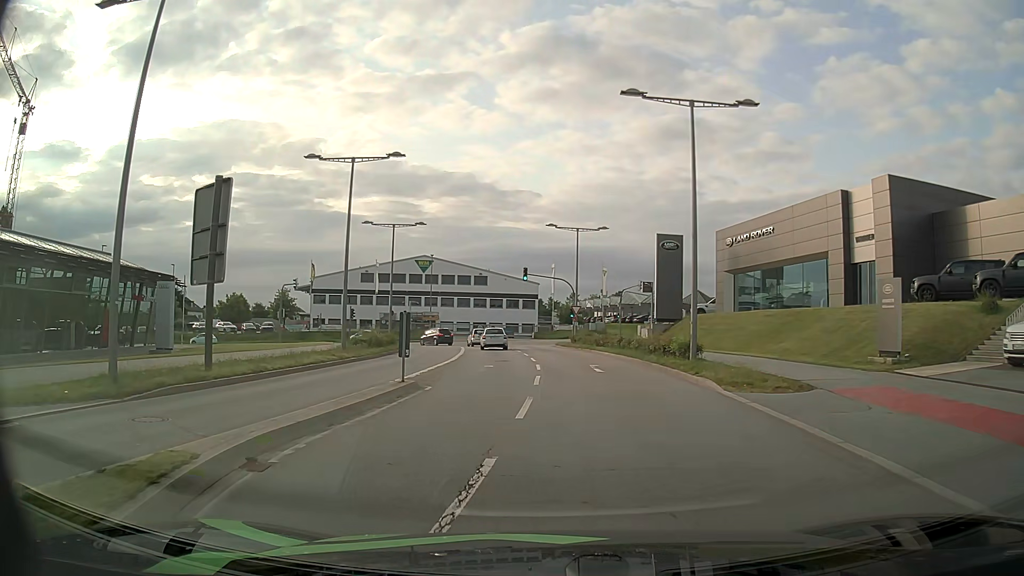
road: secondary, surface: asphalt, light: Day
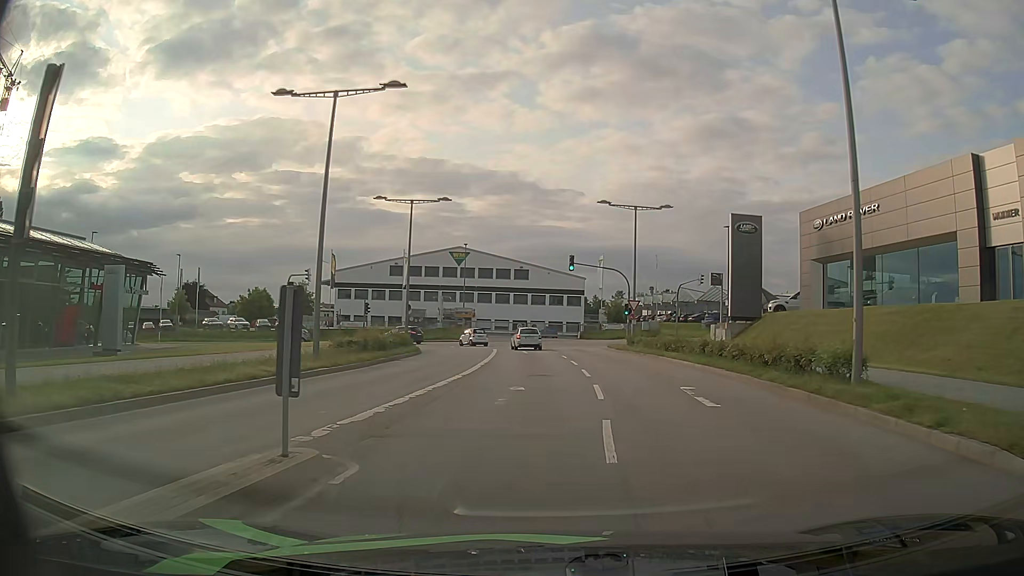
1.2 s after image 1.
(-0.4, +9.3) m; -4°
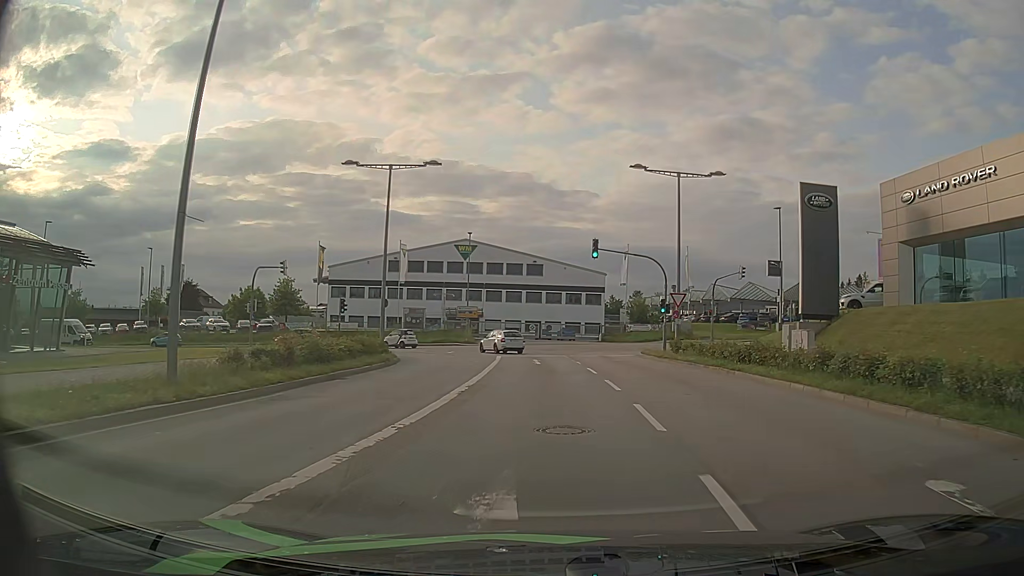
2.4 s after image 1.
(-0.1, +9.8) m; -2°
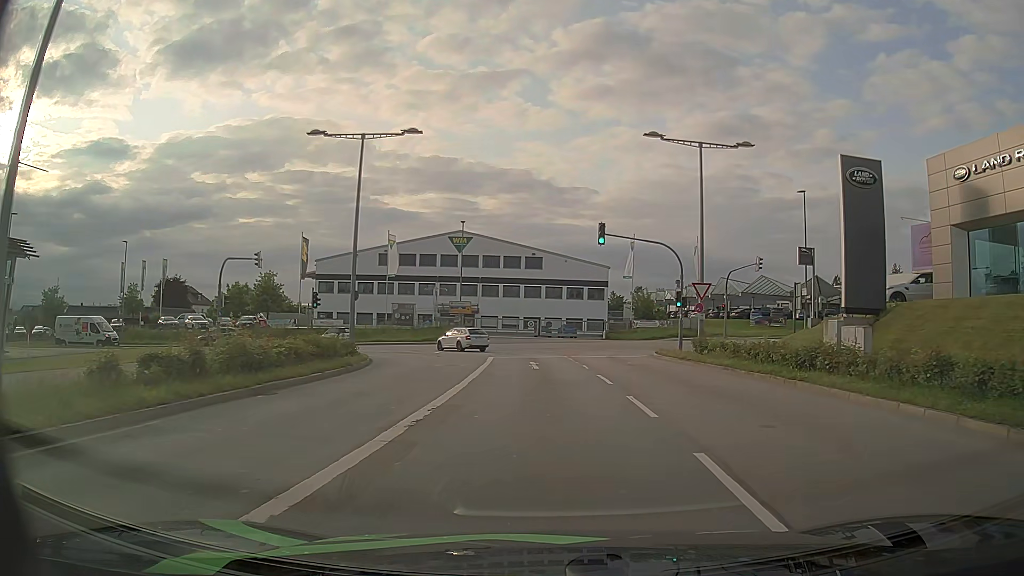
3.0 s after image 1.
(0.0, +5.1) m; +1°
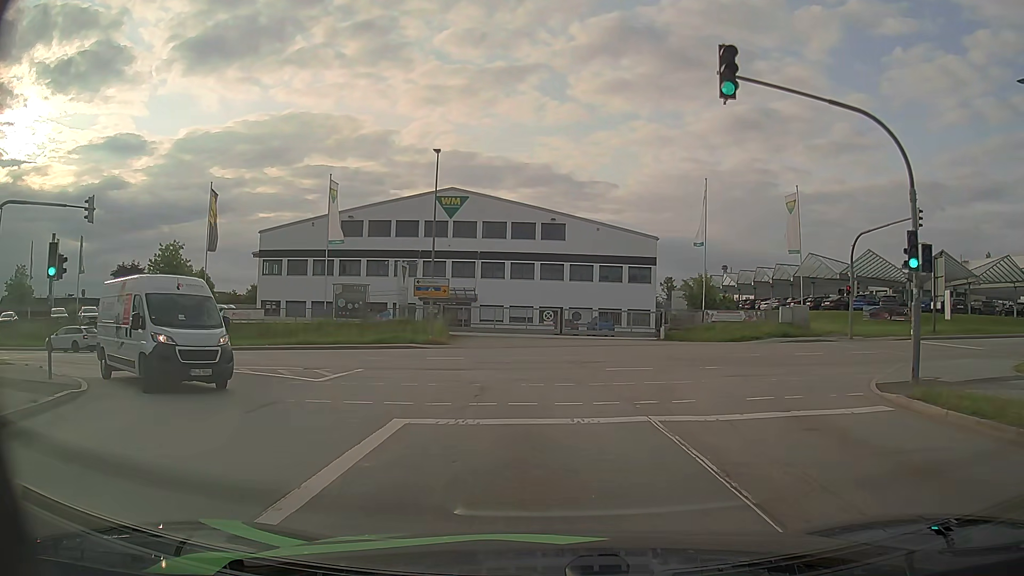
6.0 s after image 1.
(-0.4, +22.6) m; -2°
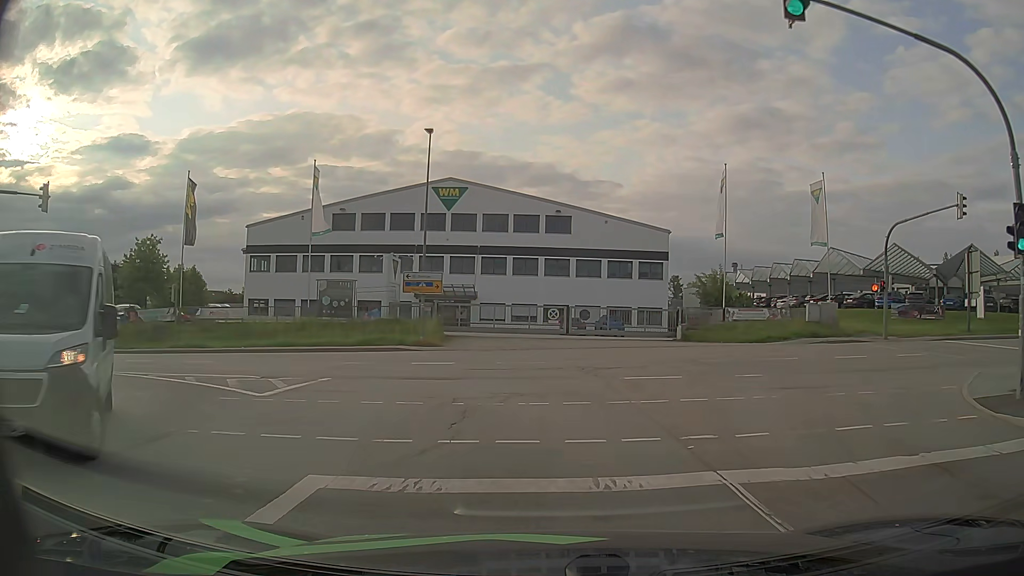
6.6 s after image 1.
(0.0, +3.8) m; 0°
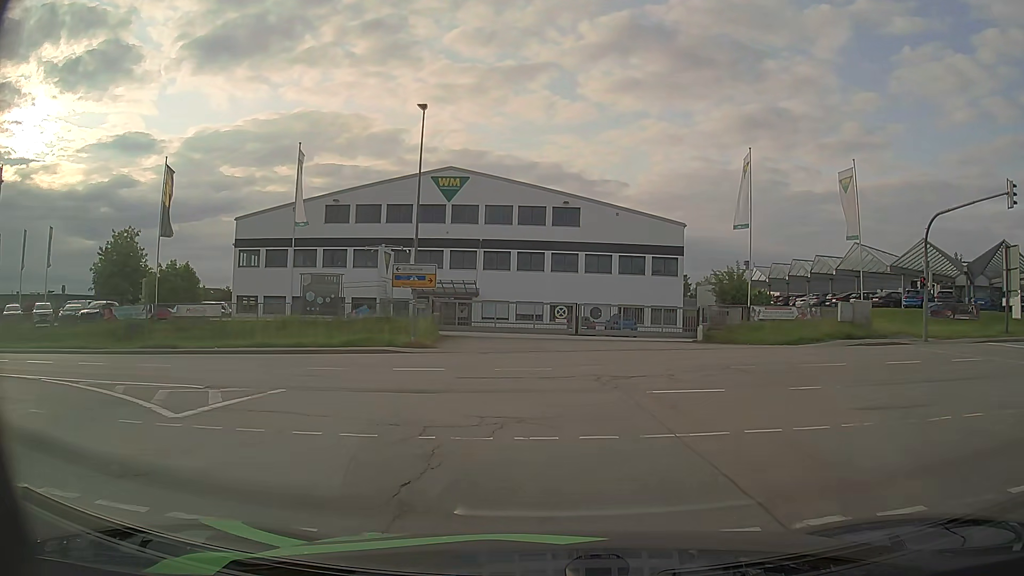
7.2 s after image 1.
(0.0, +3.6) m; -1°
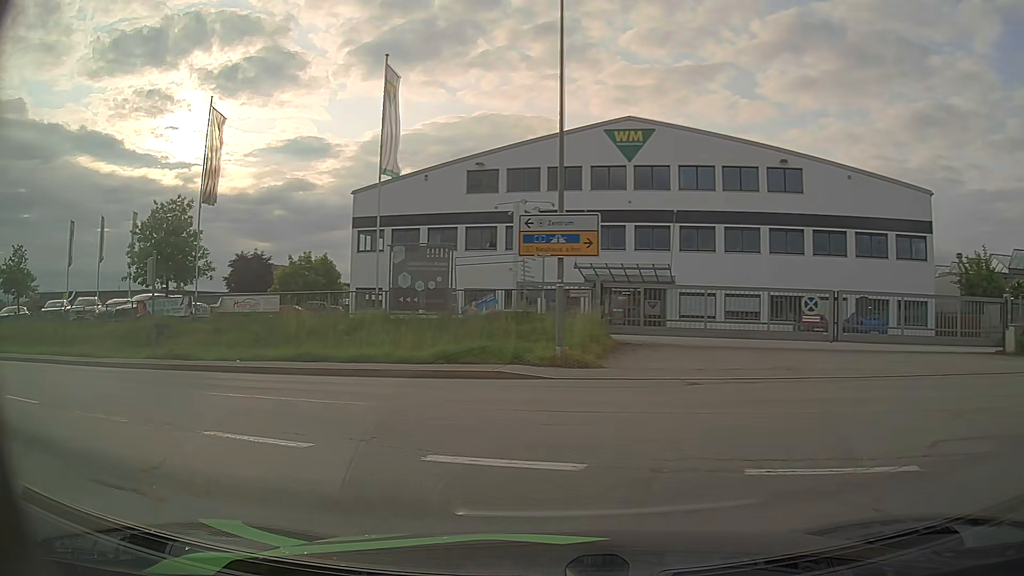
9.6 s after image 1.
(-0.9, +13.0) m; -17°
(-3, +9) (-10, +16) (-20, +20) (-29, +22) (-39, +25) (-48, +28) (-58, +31) (-68, +33) (-77, +36) (-87, +39) m
